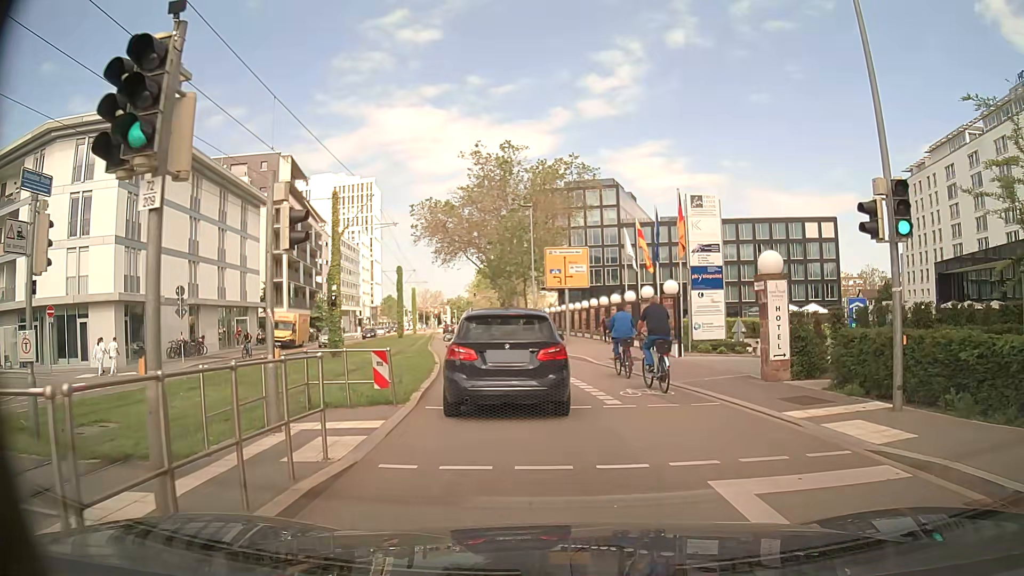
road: secondary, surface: asphalt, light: Day
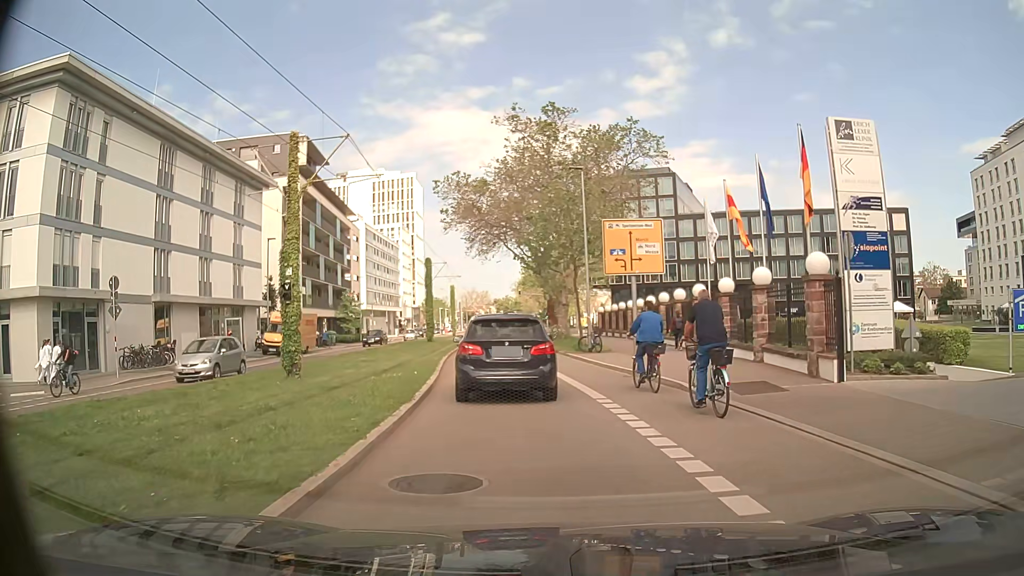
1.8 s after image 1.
(-0.1, +10.2) m; -4°
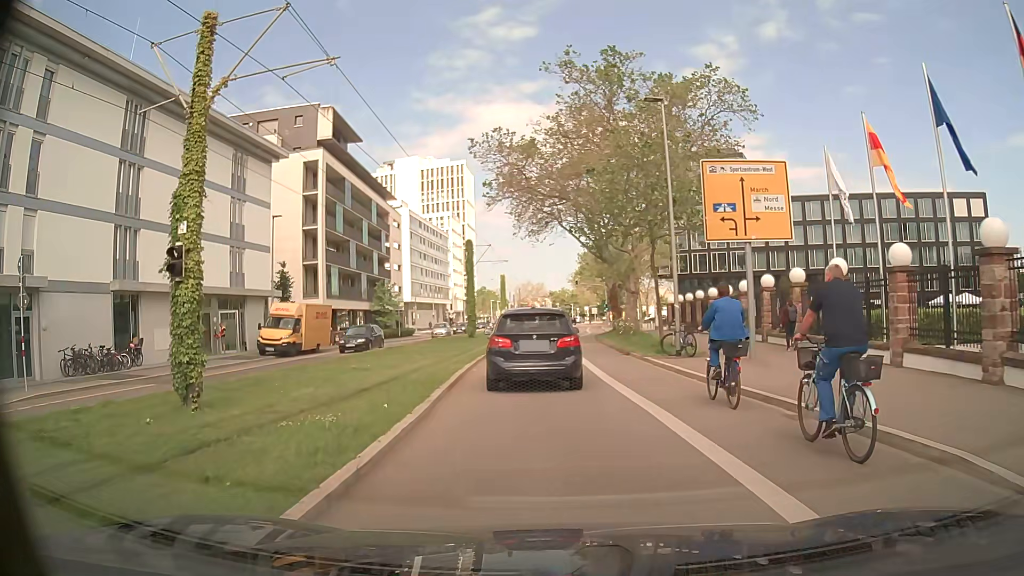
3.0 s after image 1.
(-0.4, +8.7) m; -6°
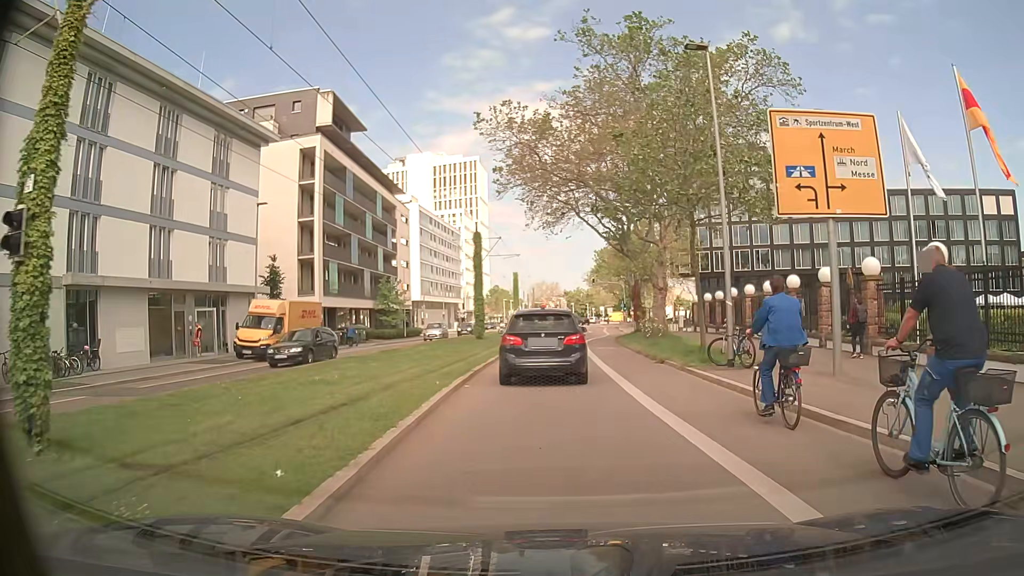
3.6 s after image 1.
(-0.1, +4.5) m; -1°
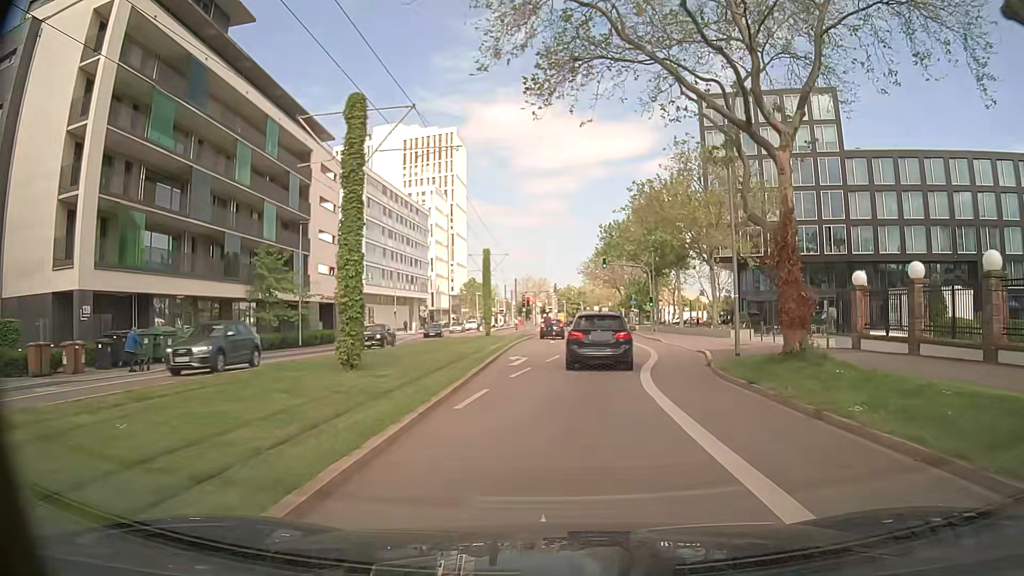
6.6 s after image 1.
(-0.4, +29.2) m; 0°
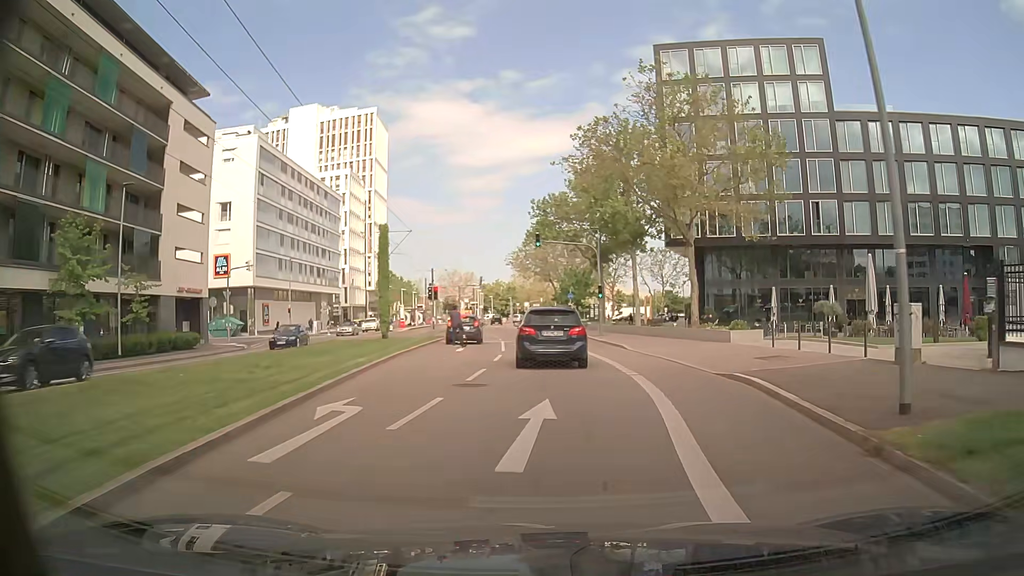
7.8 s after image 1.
(+0.7, +13.8) m; +6°
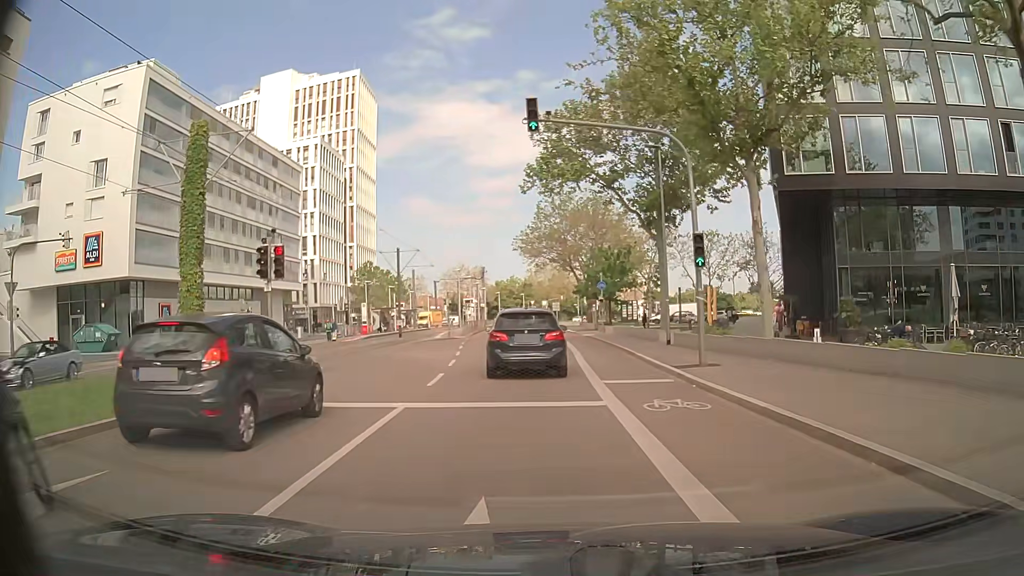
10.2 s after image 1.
(+0.1, +25.6) m; -1°
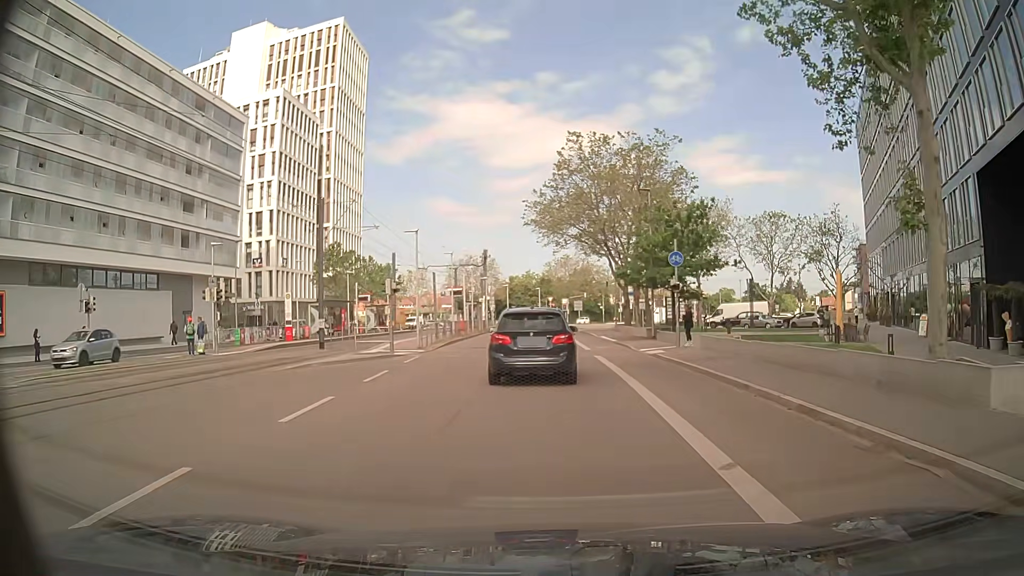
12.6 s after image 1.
(-0.6, +23.1) m; -2°
(0, +10) (0, +20) (0, +30) (0, +40) (0, +50) (-1, +60) (0, +70) (+1, +80) (+4, +89) (+8, +99) m
